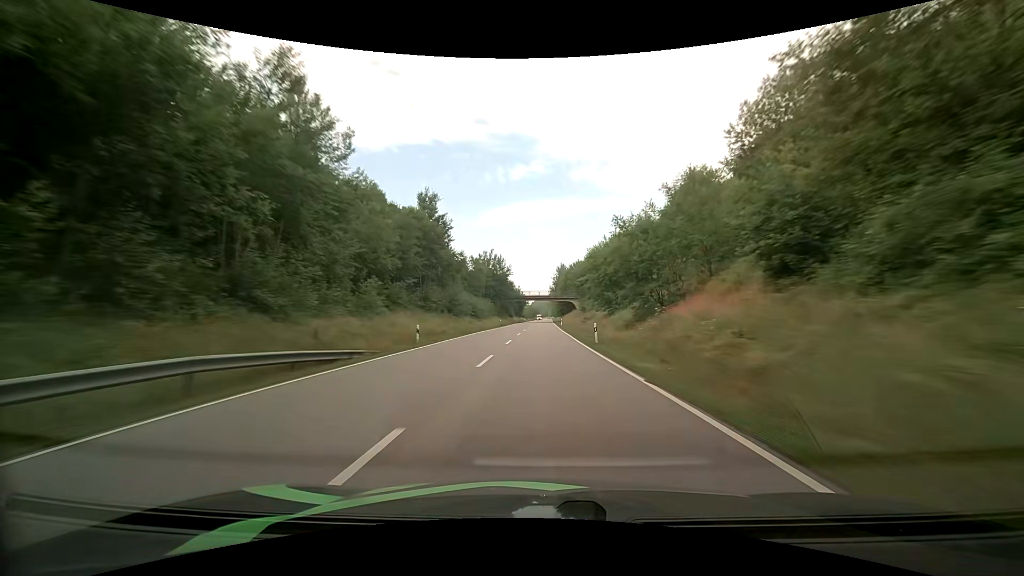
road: primary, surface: asphalt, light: Day
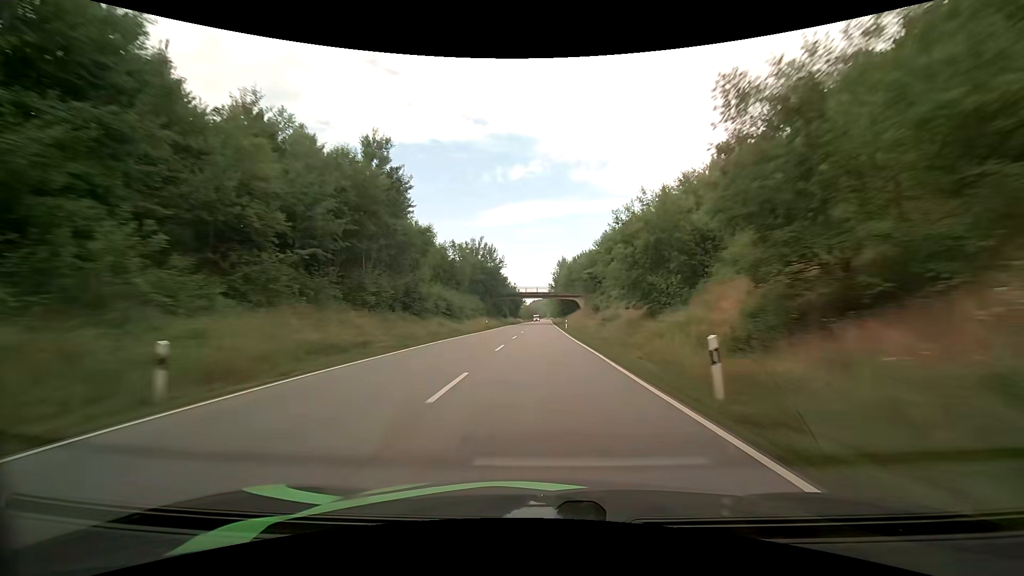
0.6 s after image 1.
(+0.1, +17.7) m; +1°
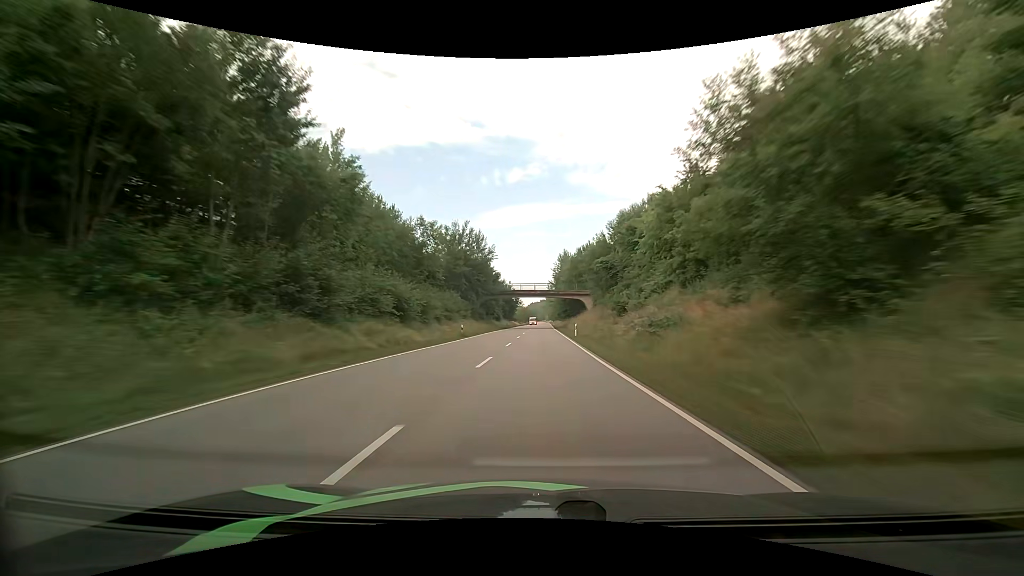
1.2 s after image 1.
(0.0, +17.6) m; 0°
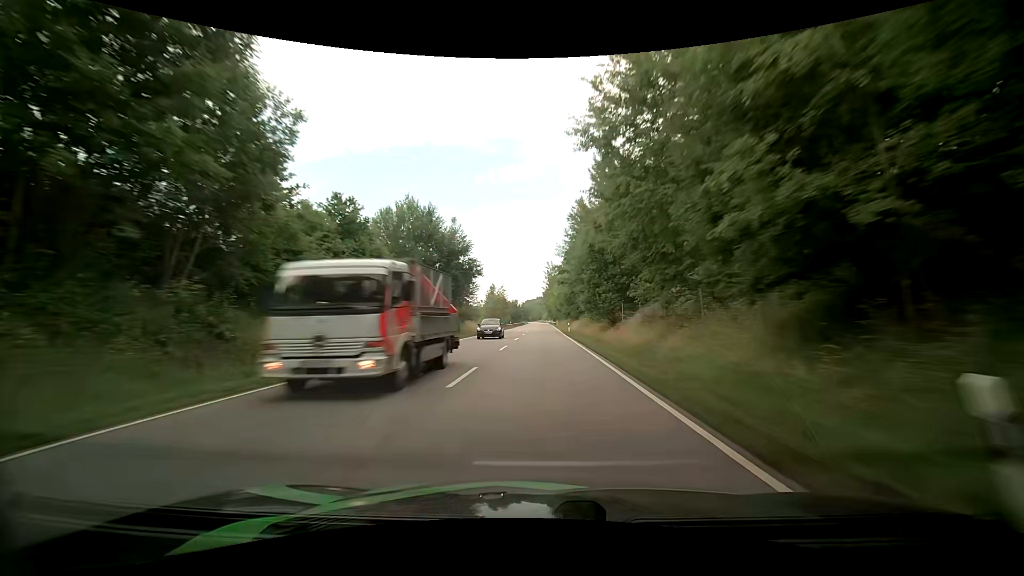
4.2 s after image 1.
(+0.6, +87.5) m; +1°
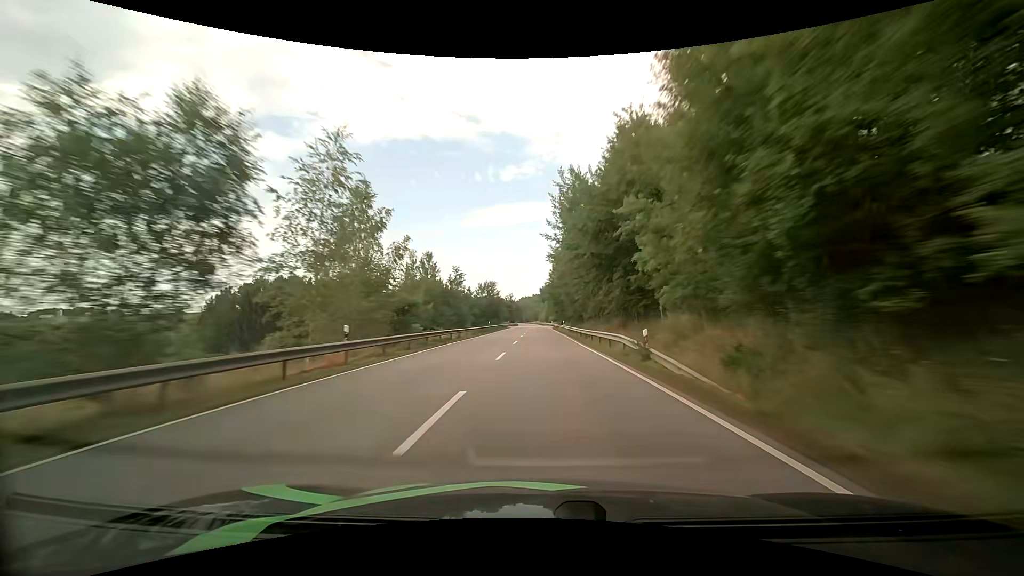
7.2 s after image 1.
(-0.1, +88.1) m; 0°
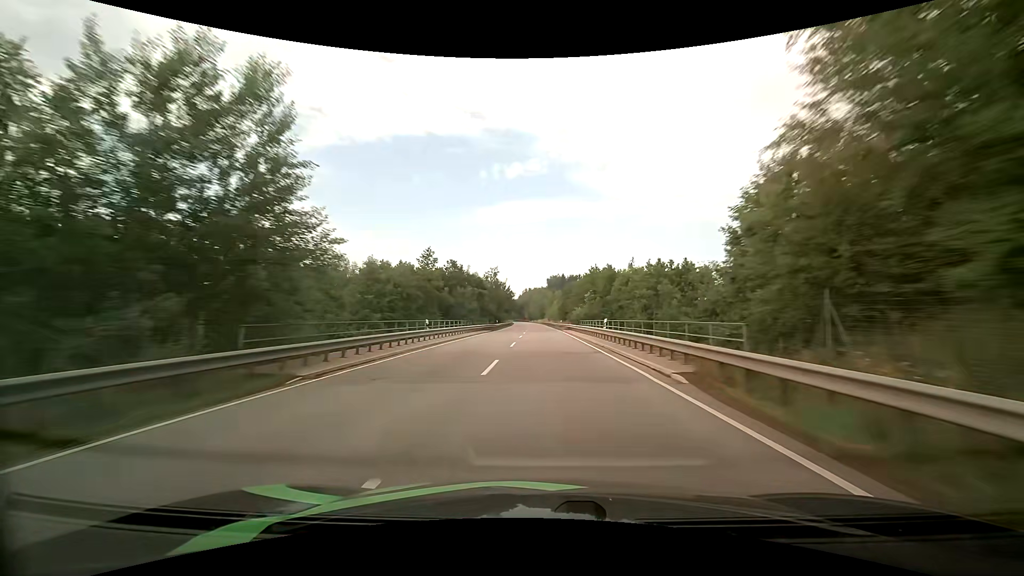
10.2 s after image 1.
(-0.5, +88.1) m; -1°
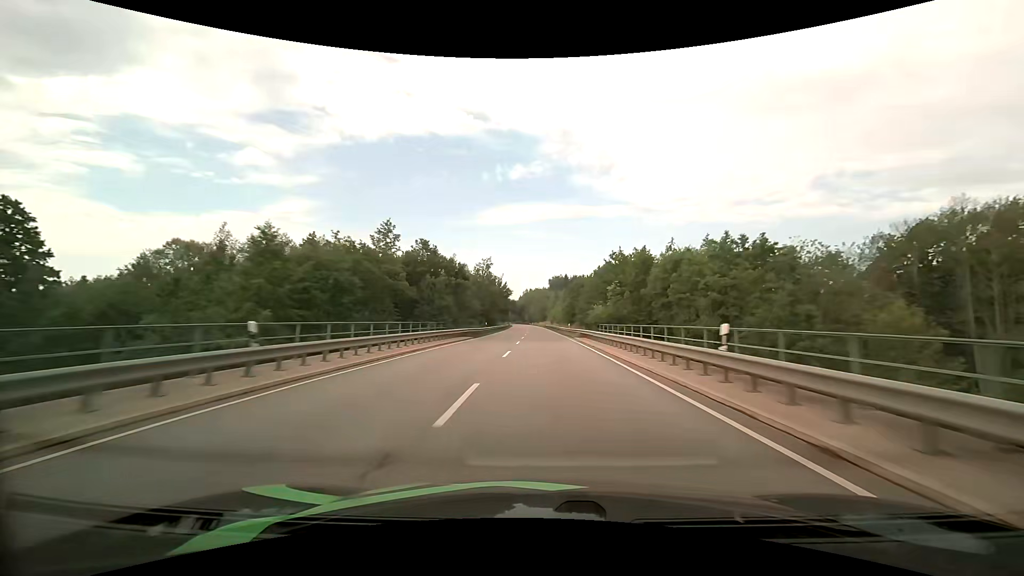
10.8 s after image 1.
(-0.1, +17.6) m; 0°
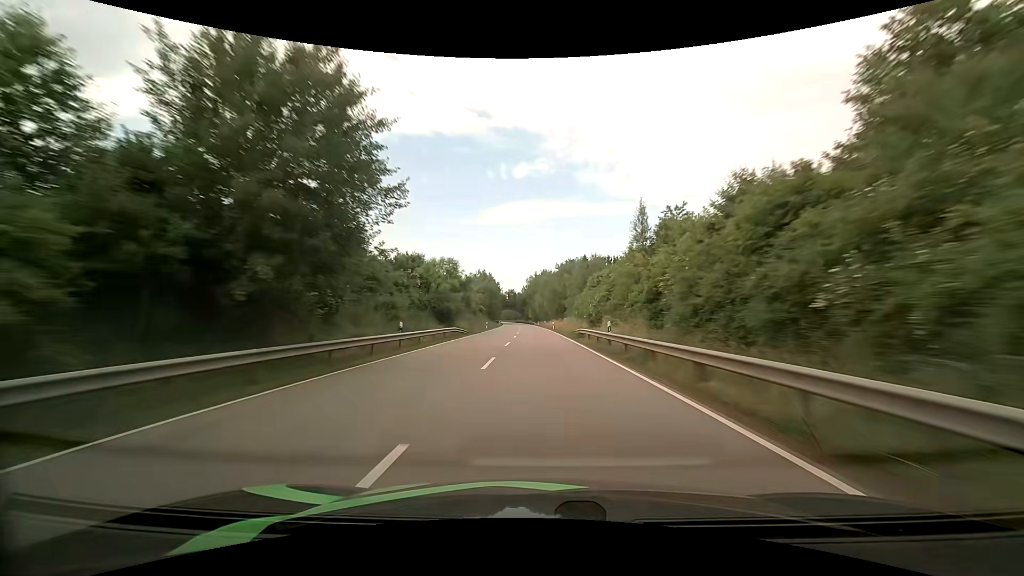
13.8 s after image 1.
(-0.3, +88.5) m; -1°
(0, +10) (0, +20) (0, +30) (0, +40) (0, +50) (-1, +60) (-1, +70) (-1, +80) (-1, +90) (-2, +100) m
